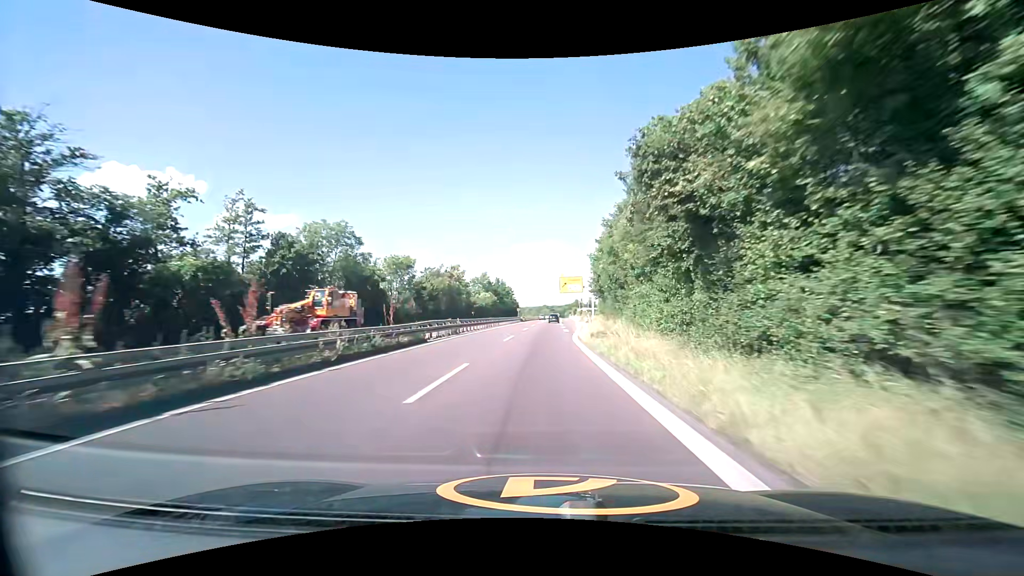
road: trunk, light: Day
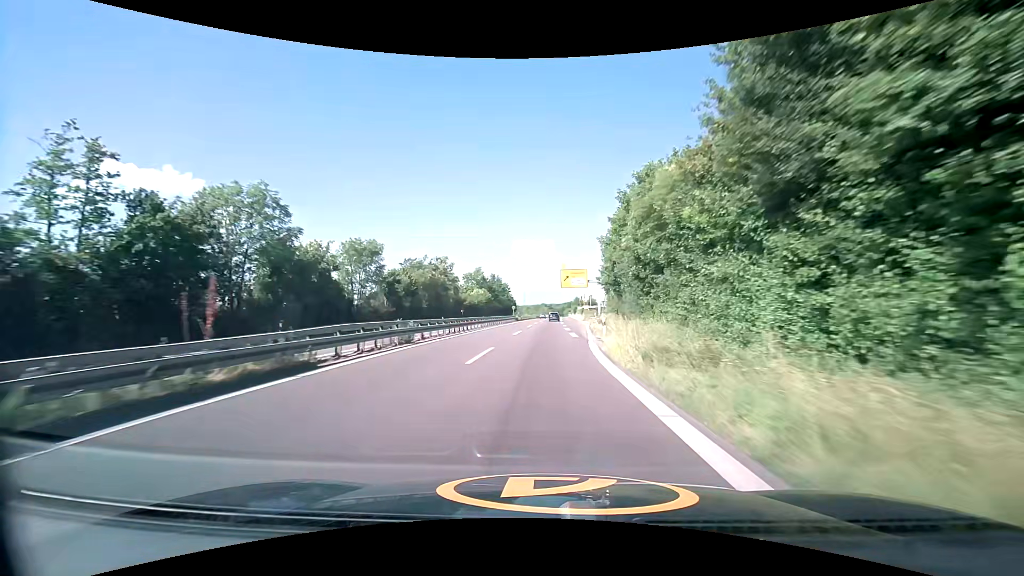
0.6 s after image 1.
(+0.1, +12.4) m; +1°
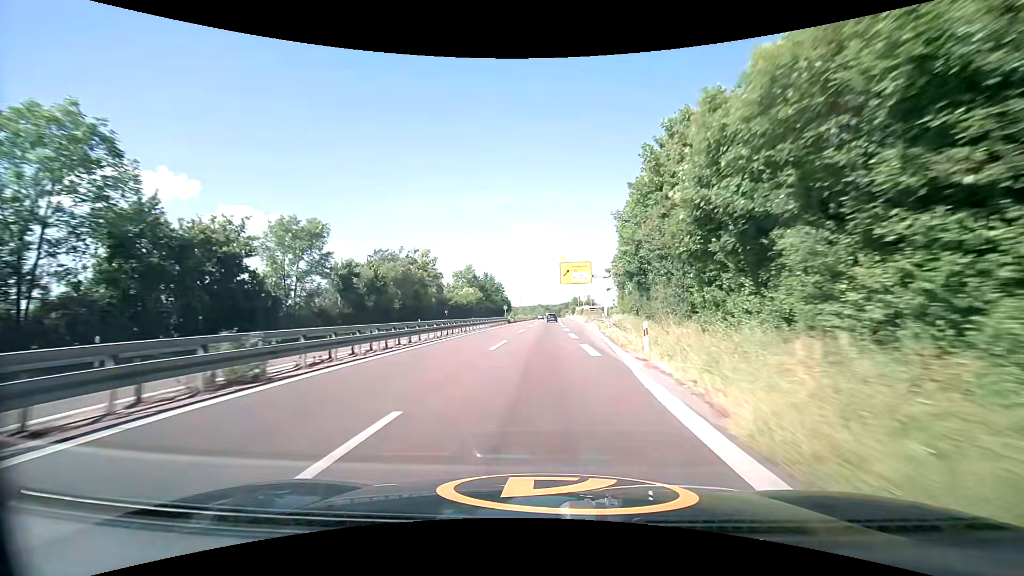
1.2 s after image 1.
(0.0, +12.4) m; 0°
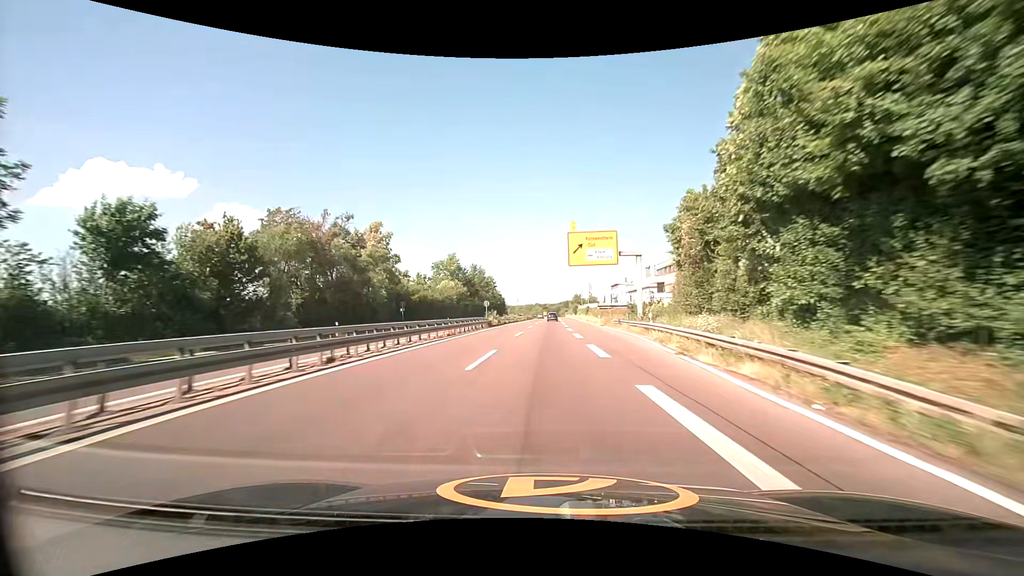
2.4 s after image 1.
(+0.2, +24.9) m; 0°
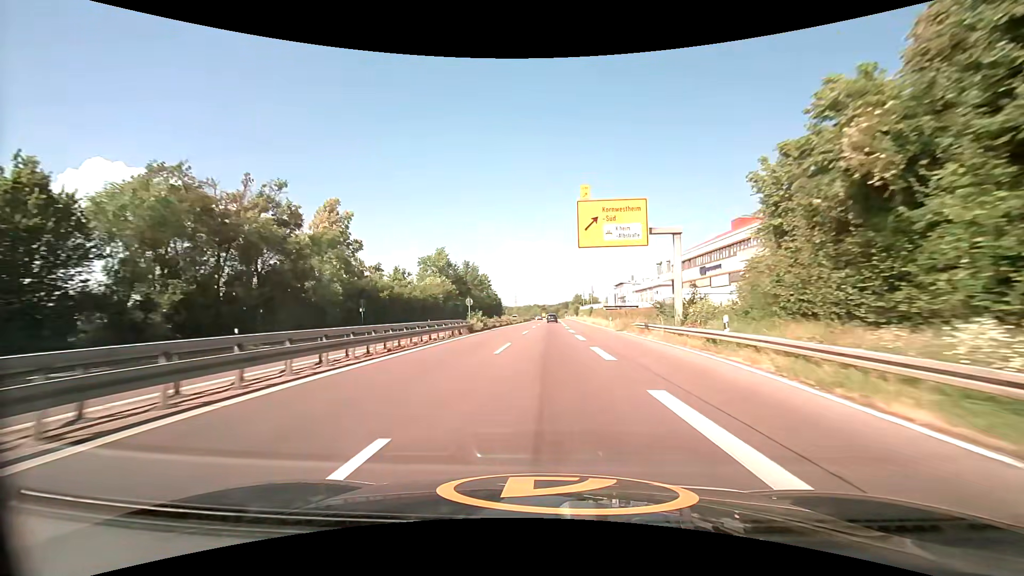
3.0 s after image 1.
(0.0, +12.5) m; 0°
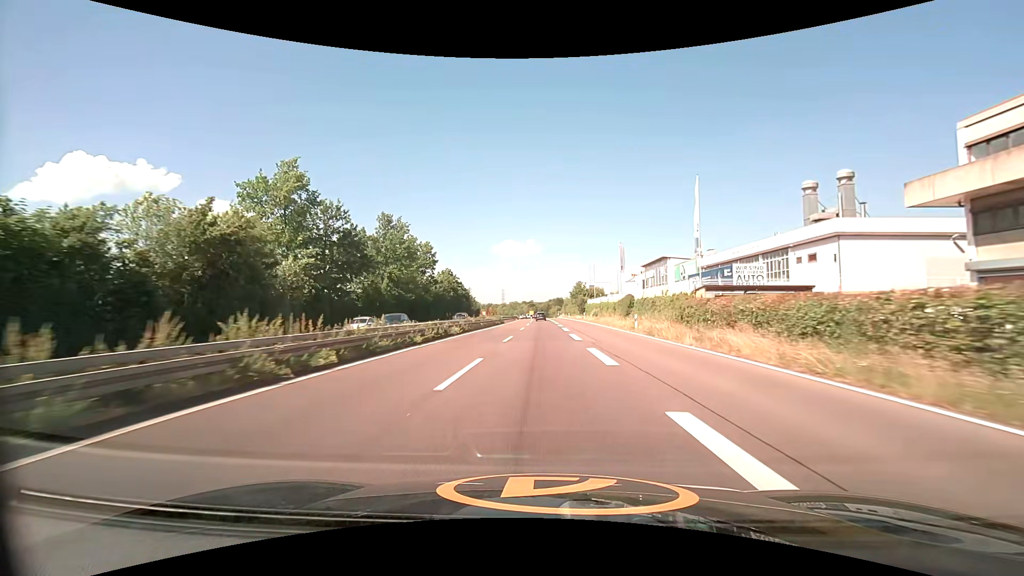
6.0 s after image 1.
(+1.2, +62.1) m; +1°
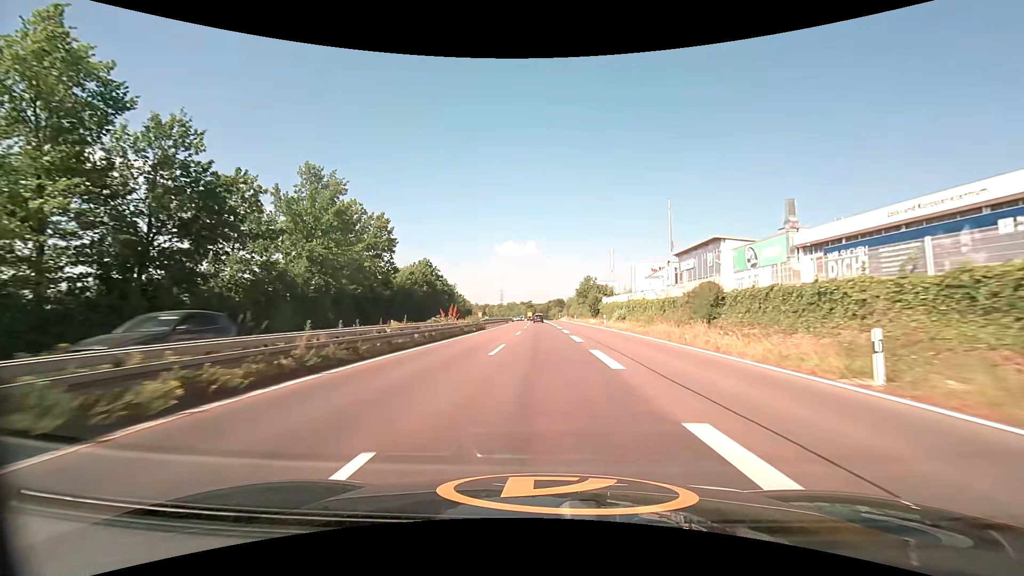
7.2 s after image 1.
(-0.1, +24.6) m; 0°
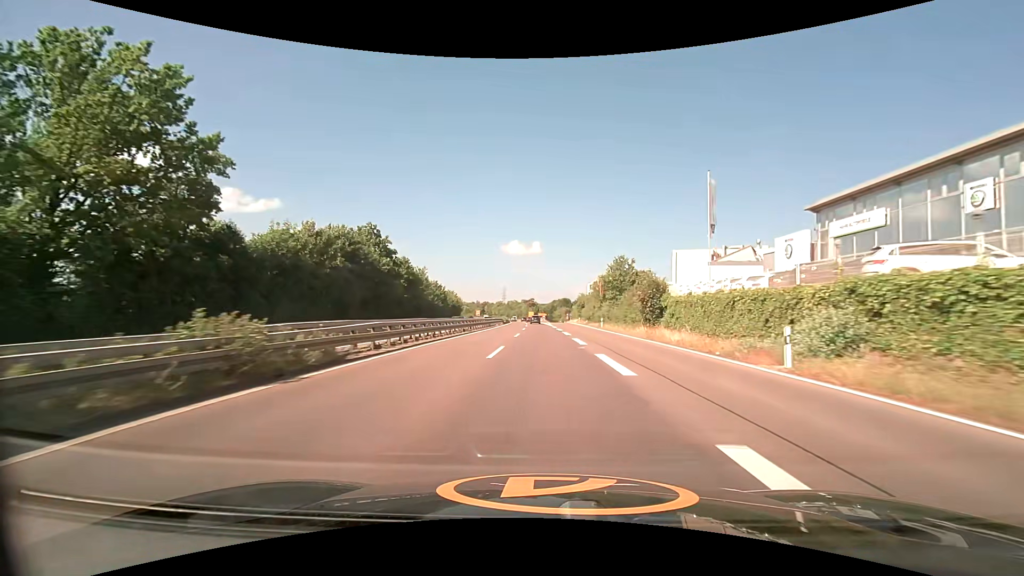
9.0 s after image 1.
(-0.1, +37.1) m; 0°
(0, +10) (0, +20) (0, +30) (0, +40) (0, +50) (0, +60) (-1, +70) (-1, +80) (-1, +90) (-1, +100) m
